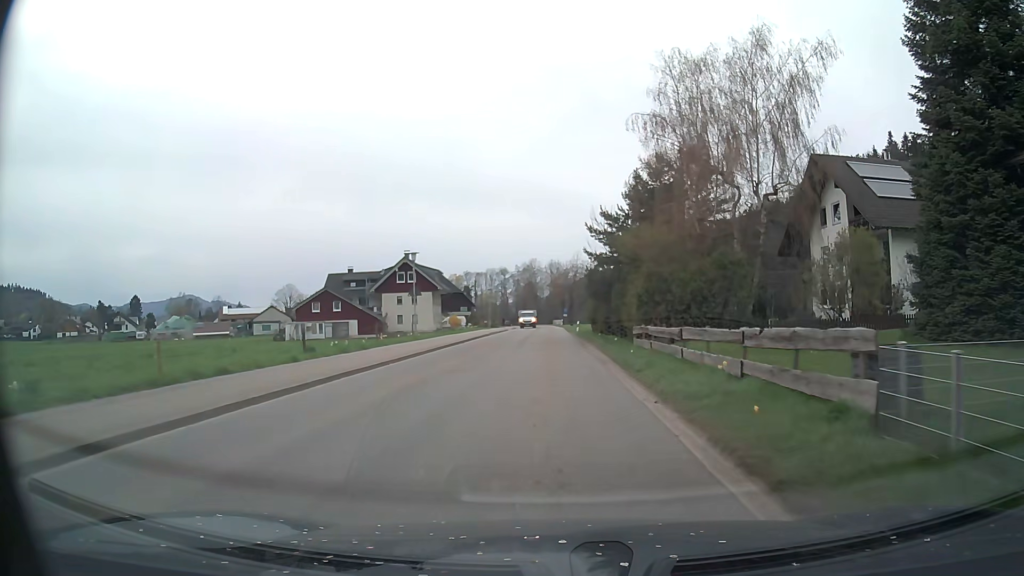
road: secondary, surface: asphalt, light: Day
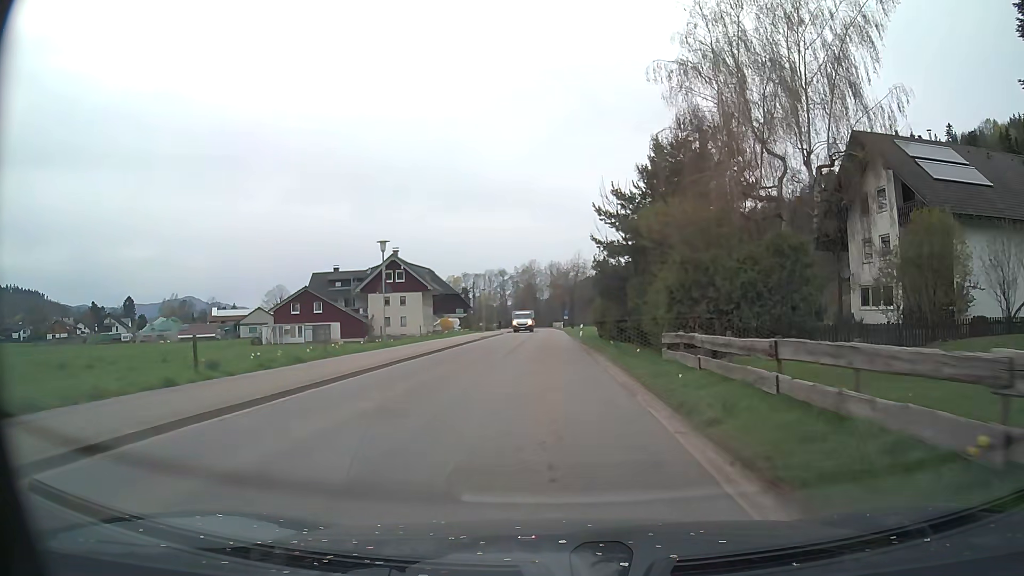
(0.0, +6.9) m; 0°
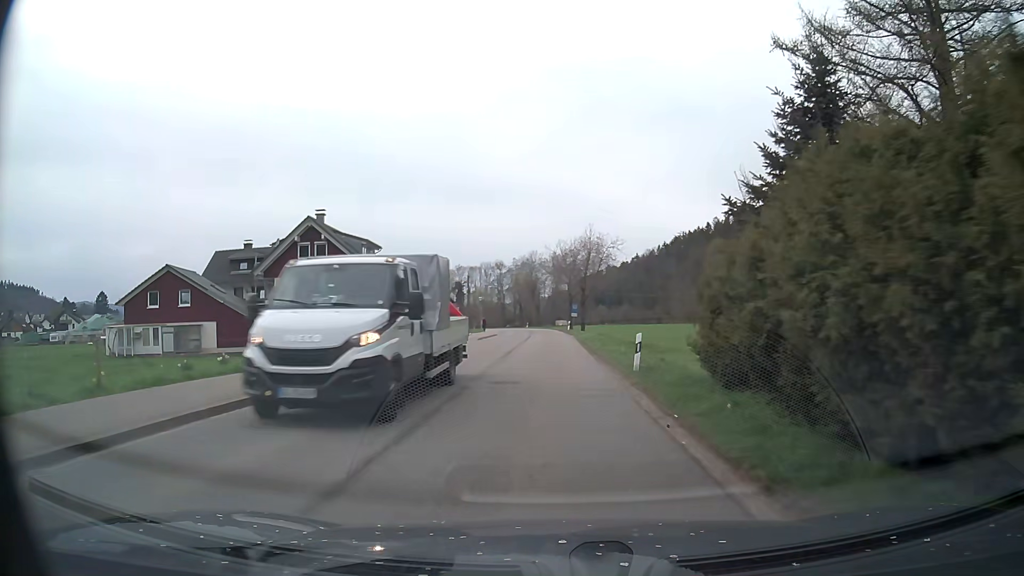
(0.0, +30.2) m; 0°
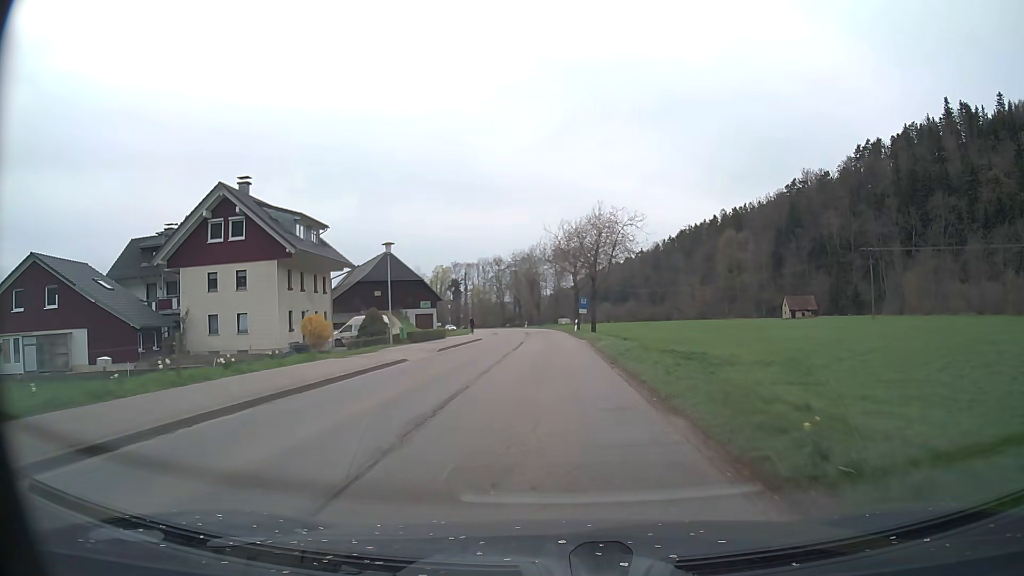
(0.0, +15.6) m; 0°
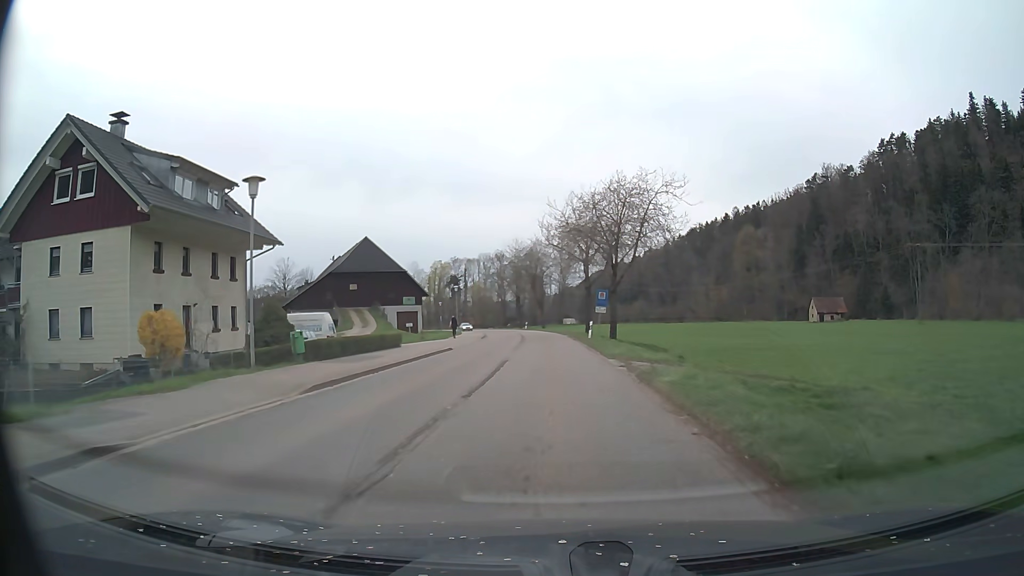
(-0.1, +15.6) m; 0°
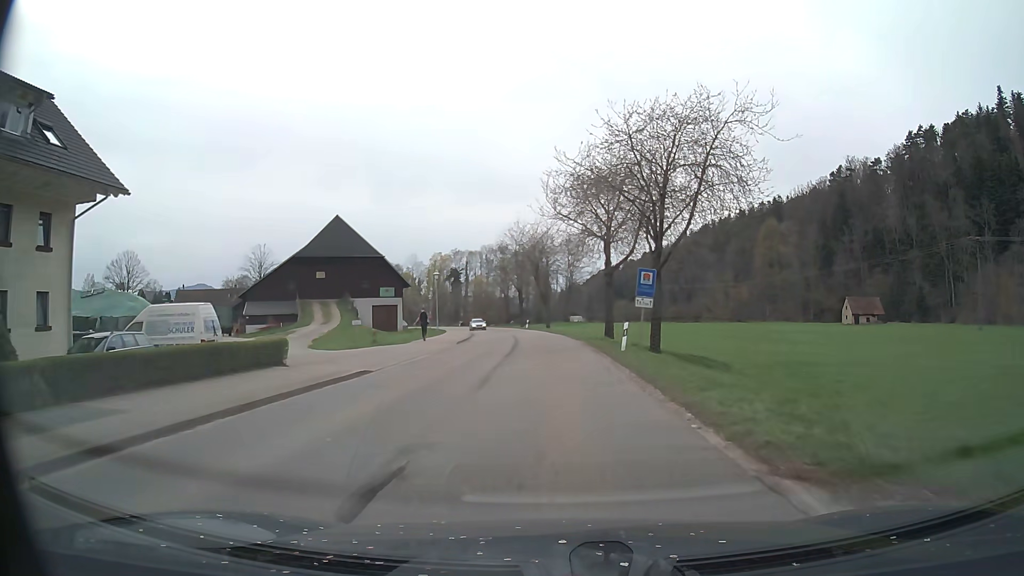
(-0.1, +15.6) m; -1°
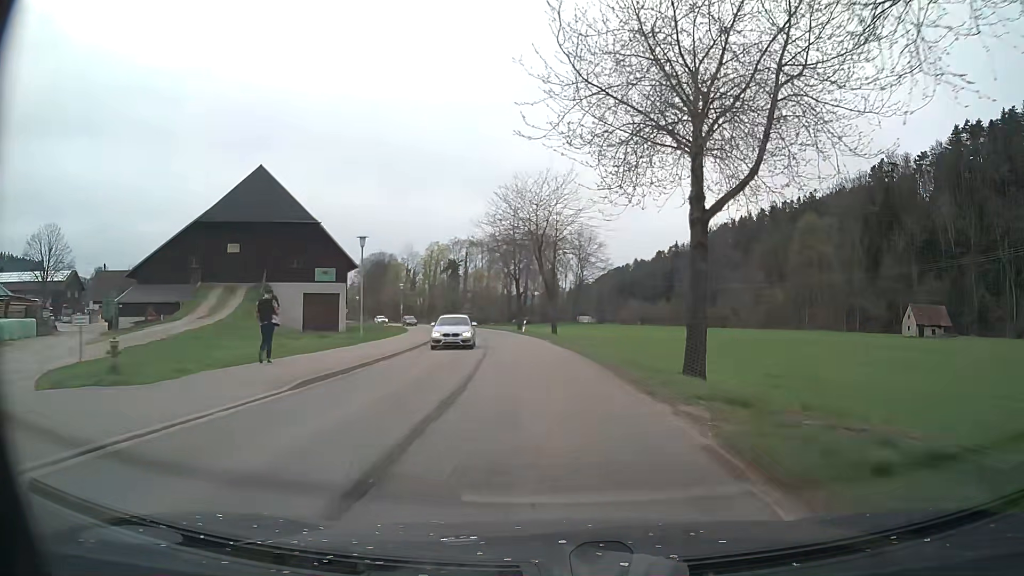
(-0.1, +23.9) m; 0°
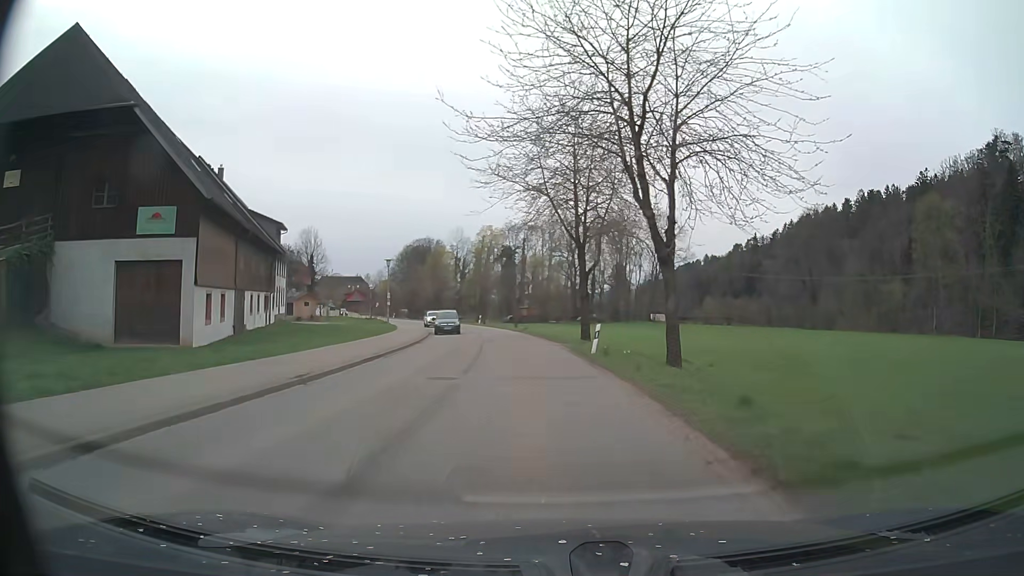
(-1.3, +31.4) m; -6°
(0, +10) (-1, +20) (-2, +30) (-3, +40) (-4, +50) (-6, +60) (-9, +69) (-12, +79) (-15, +88) (-19, +97) m
